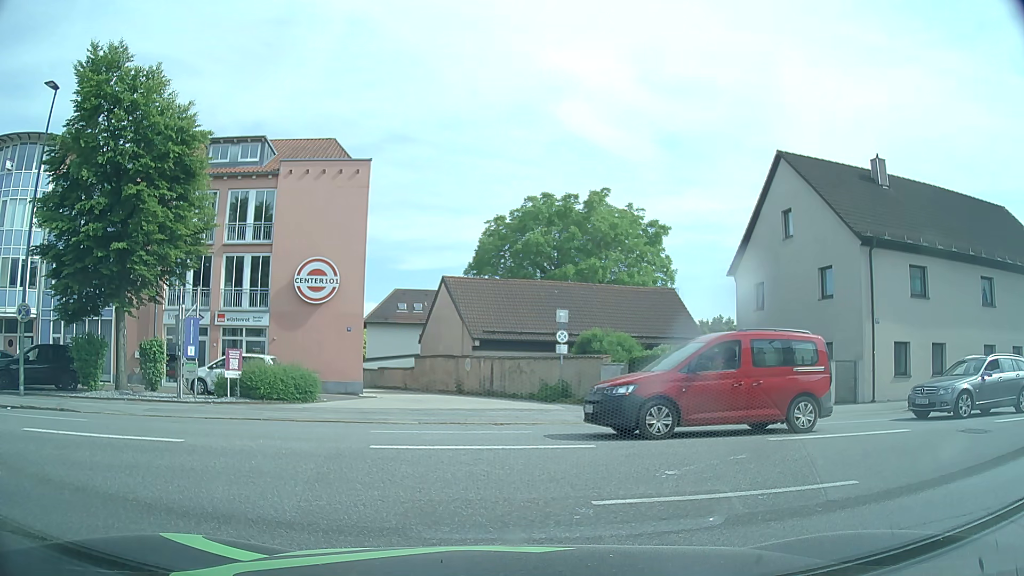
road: service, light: Day
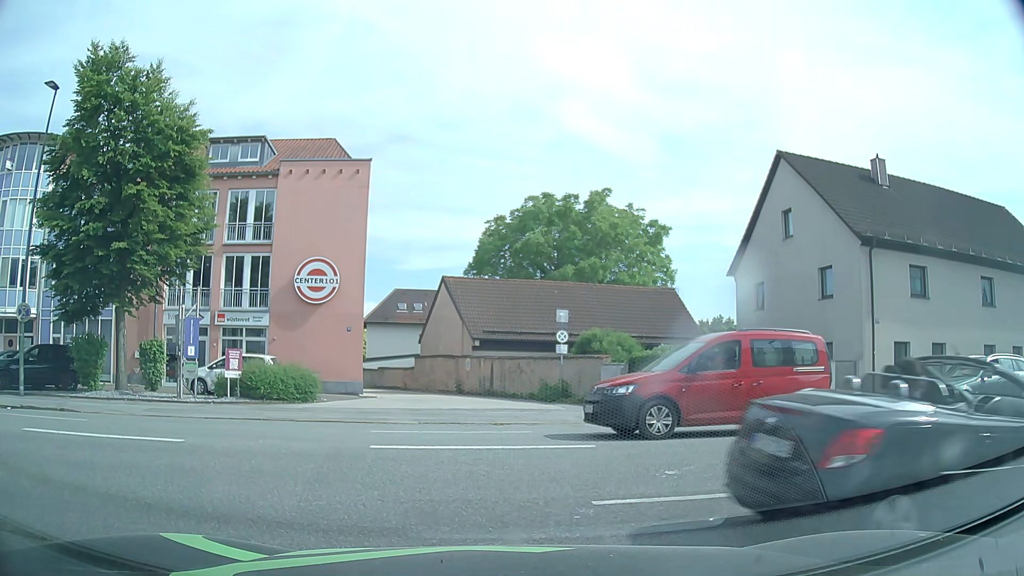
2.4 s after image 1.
(0.0, 0.0) m; 0°
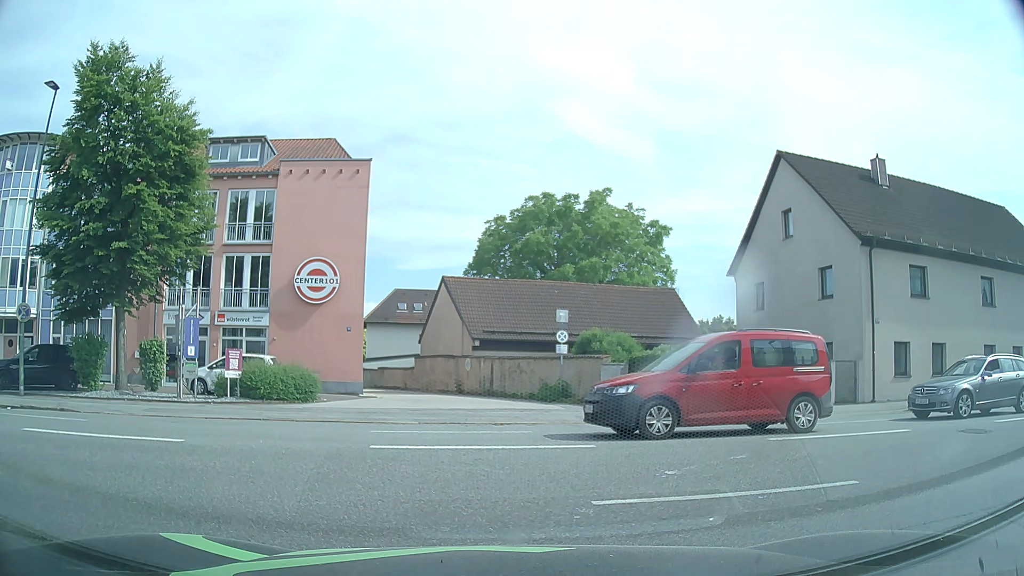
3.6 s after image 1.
(0.0, 0.0) m; 0°
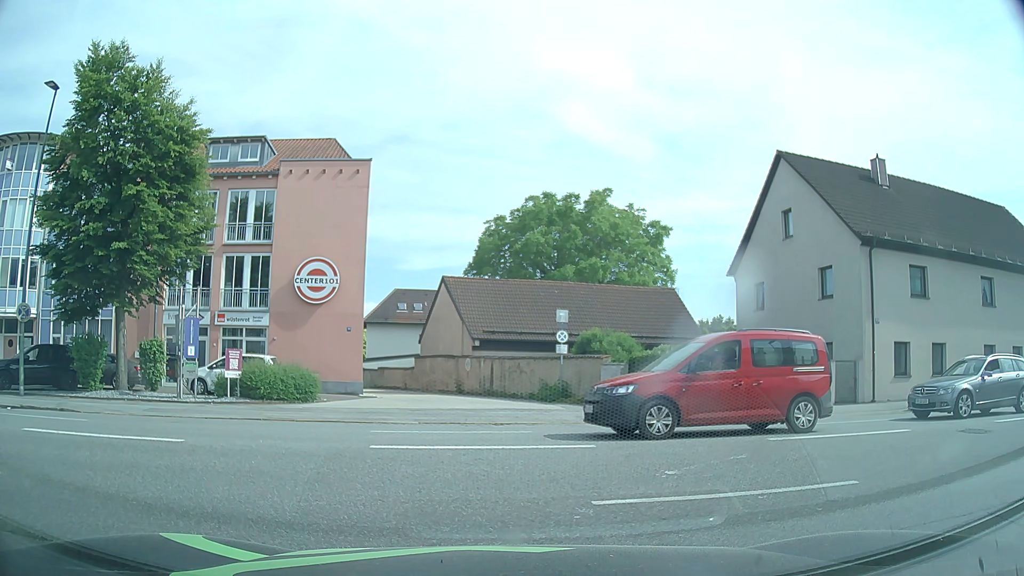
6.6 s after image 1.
(0.0, 0.0) m; 0°
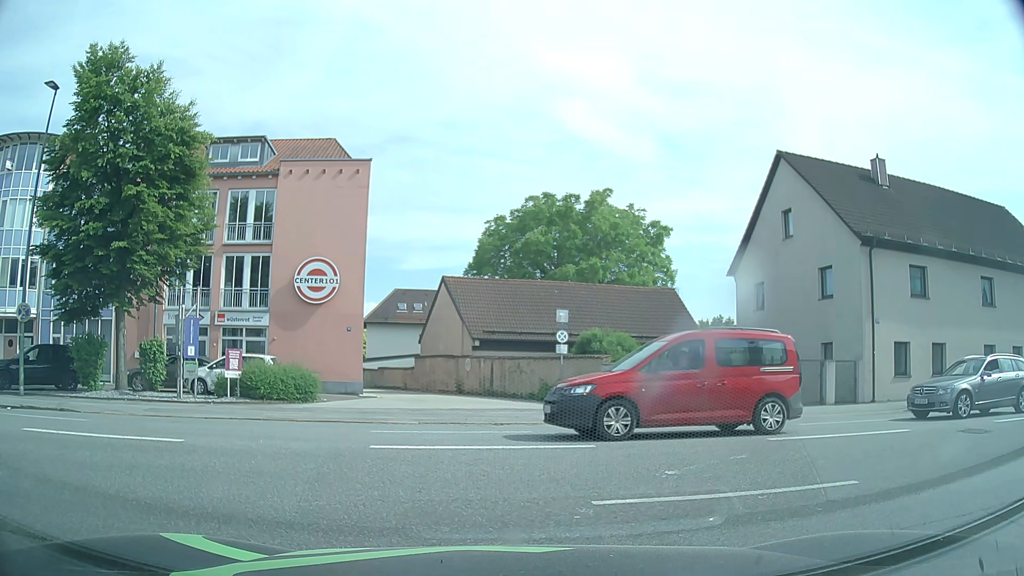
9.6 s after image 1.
(0.0, 0.0) m; 0°
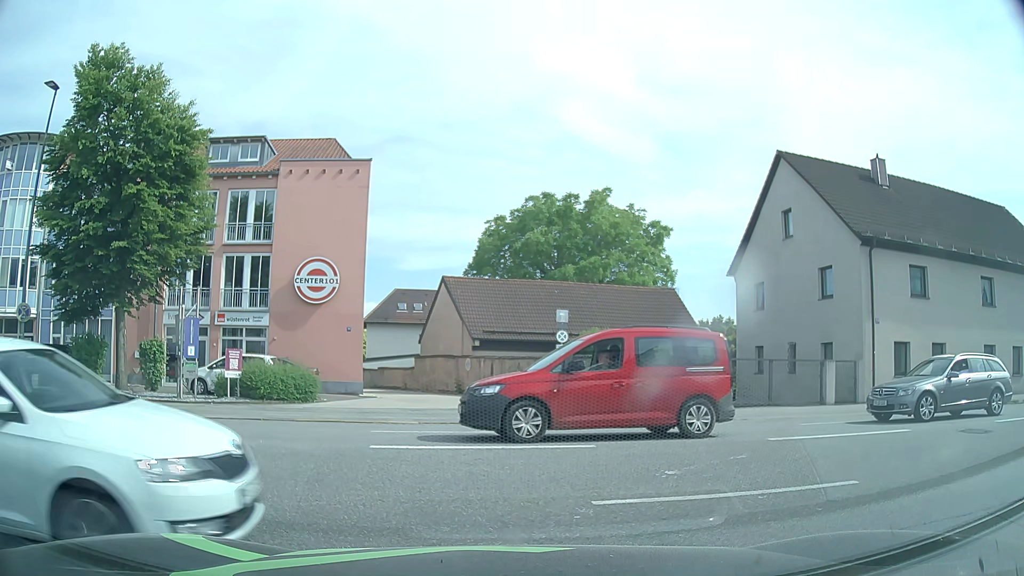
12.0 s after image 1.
(0.0, 0.0) m; 0°
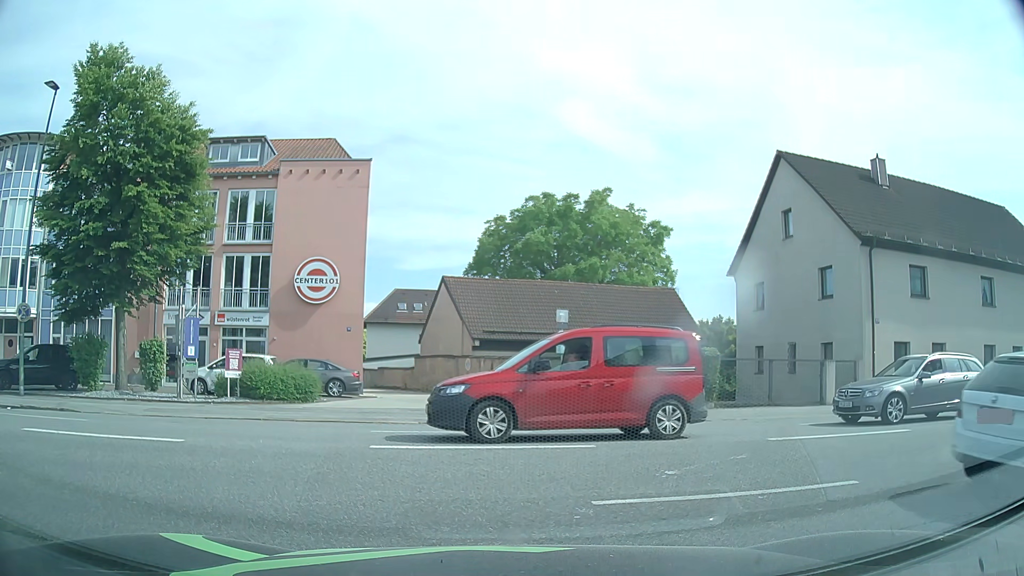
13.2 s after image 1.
(0.0, 0.0) m; 0°
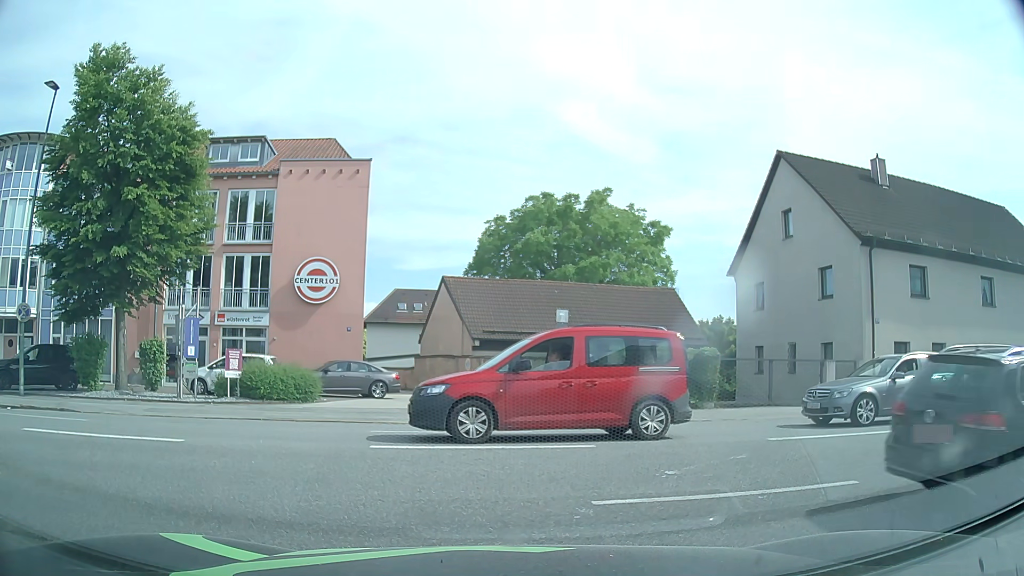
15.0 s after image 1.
(0.0, 0.0) m; 0°
